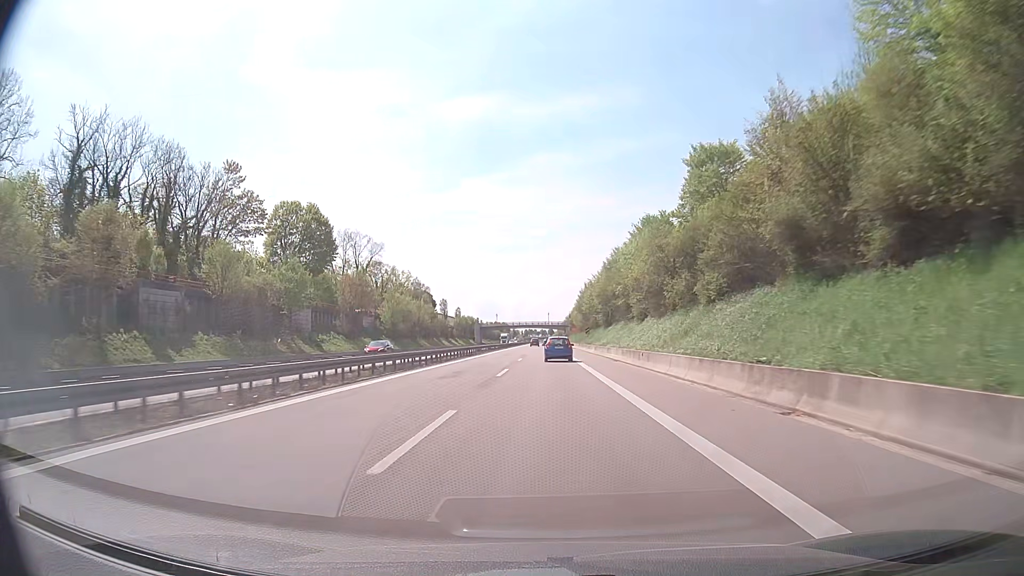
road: trunk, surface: asphalt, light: Day
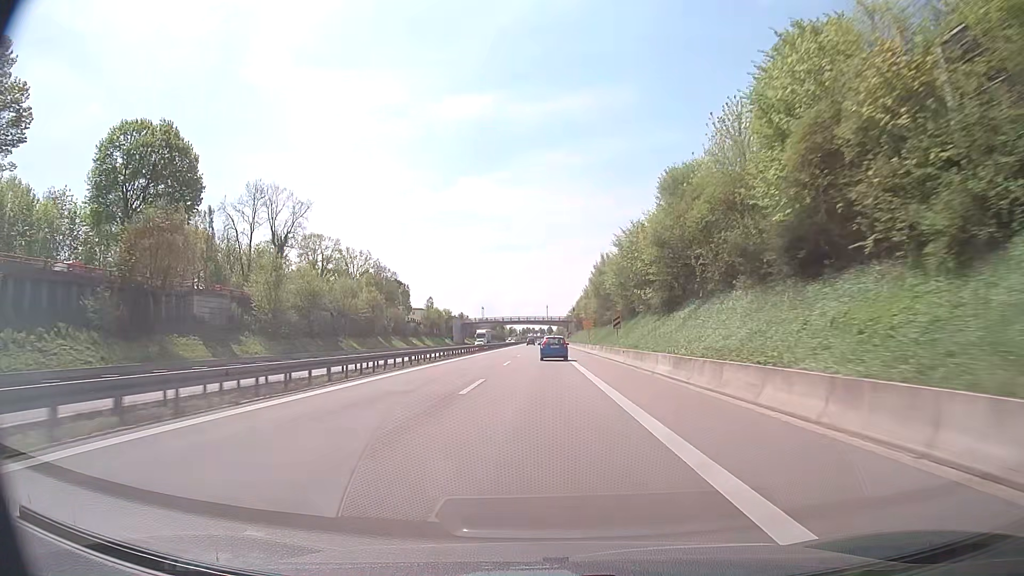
(+0.1, +44.5) m; 0°
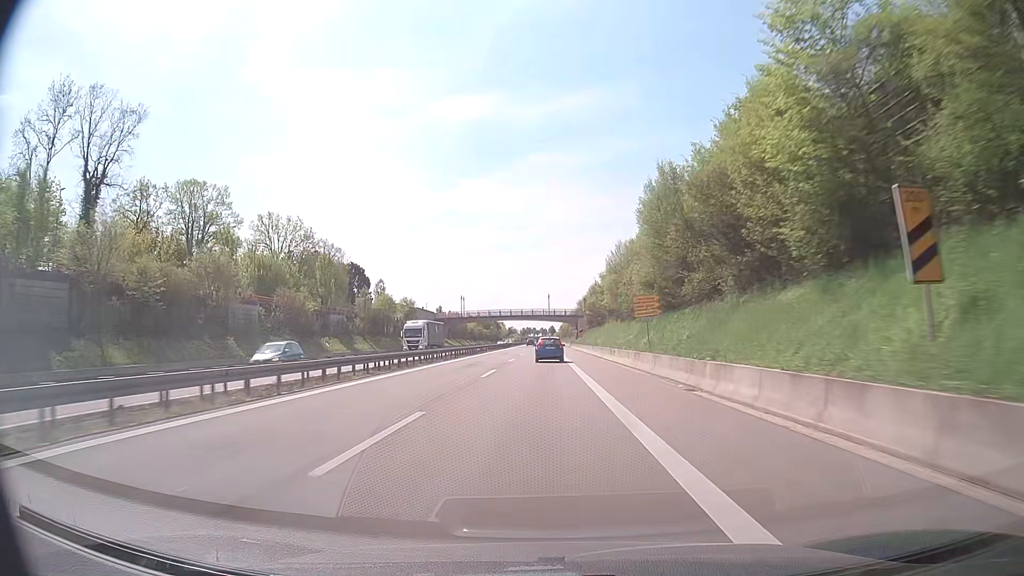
(+0.1, +46.2) m; 0°
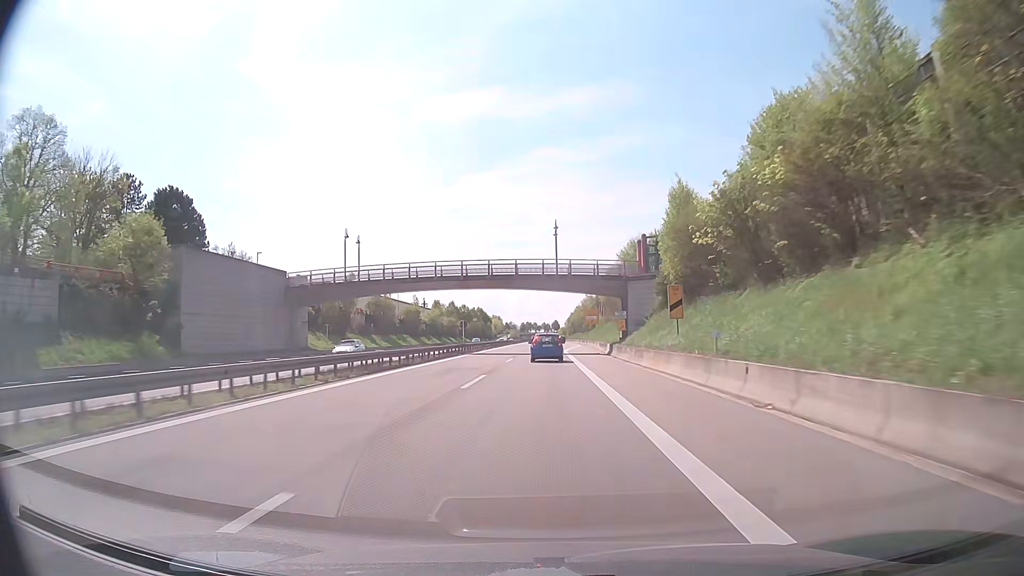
(-0.2, +79.1) m; 0°
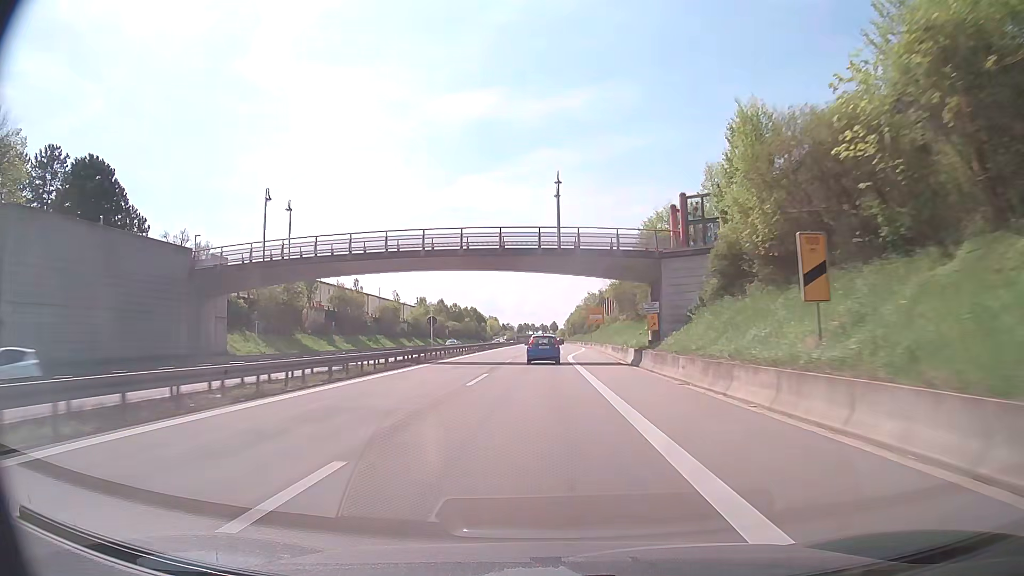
(0.0, +15.6) m; 0°
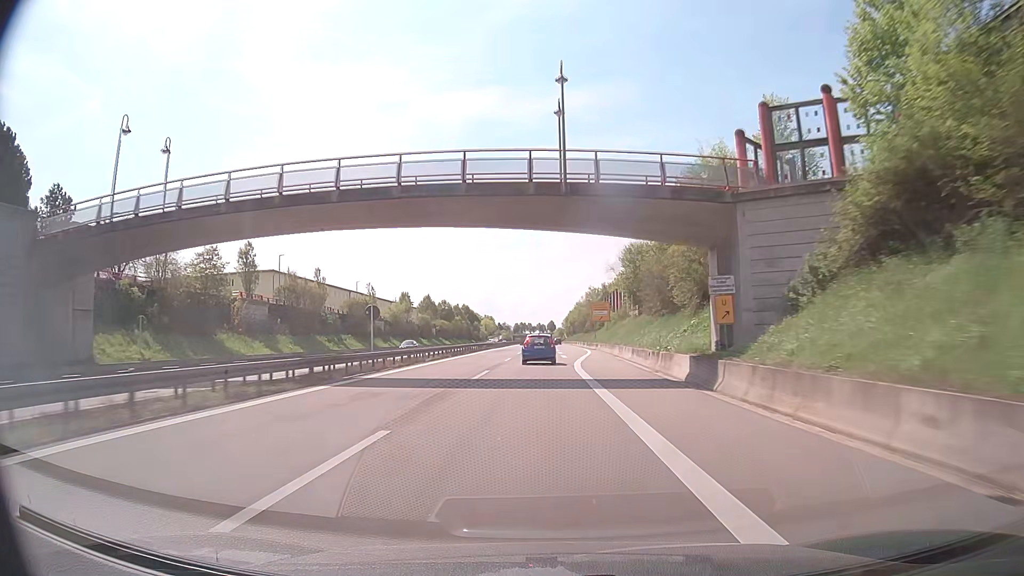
(0.0, +15.6) m; 0°
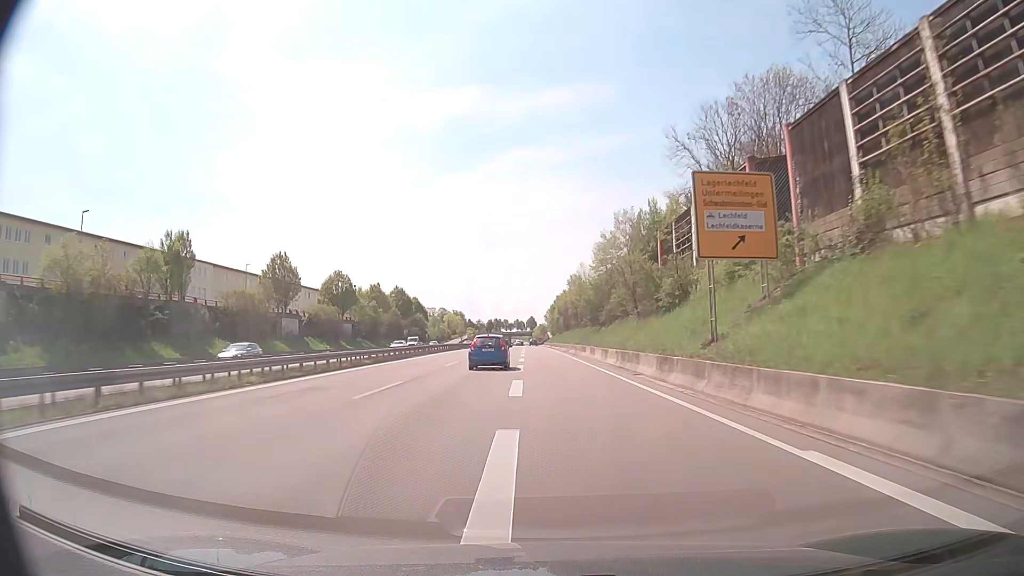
(+1.4, +78.7) m; +2°
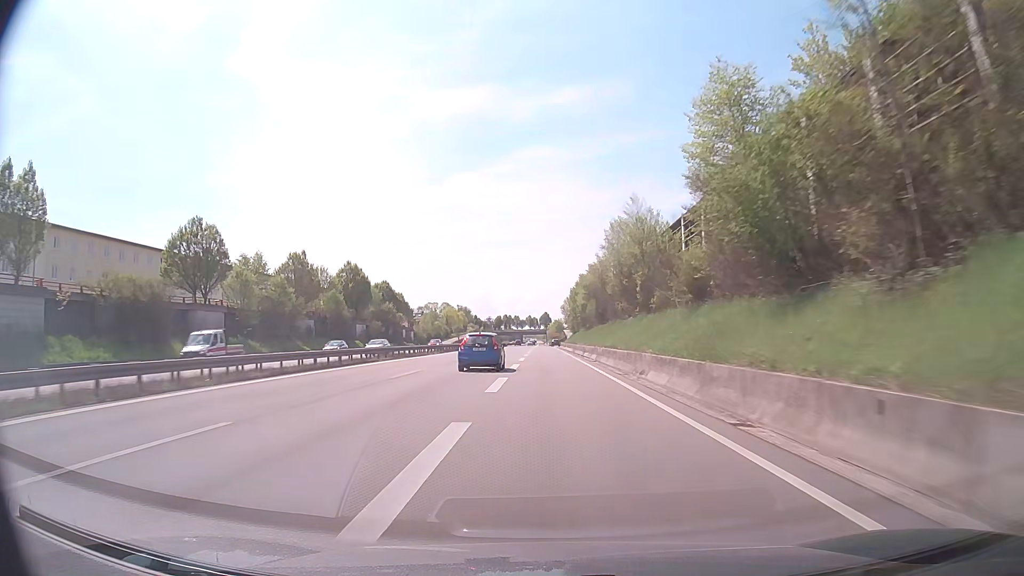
(-0.7, +47.4) m; -2°
(0, +10) (0, +20) (0, +30) (0, +40) (0, +50) (0, +60) (0, +70) (0, +80) (0, +90) (0, +100) m
